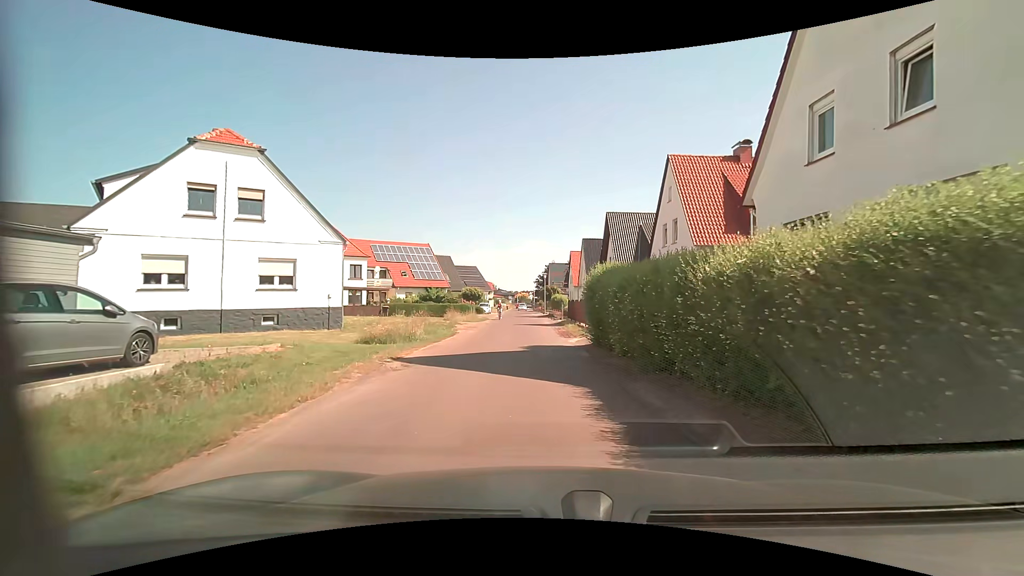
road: residential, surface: asphalt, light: Day
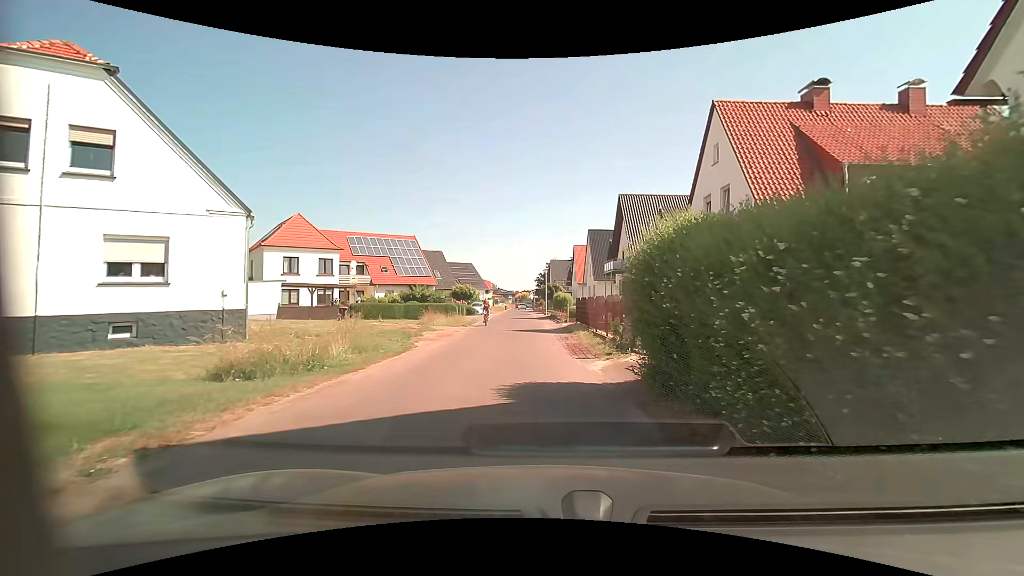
(0.0, +7.9) m; 0°
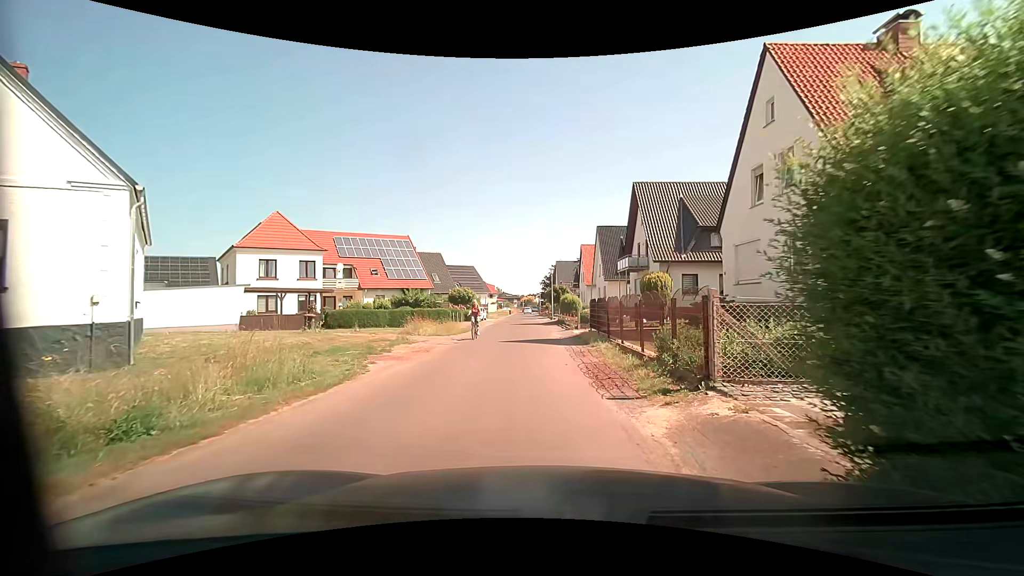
(0.0, +4.9) m; -1°
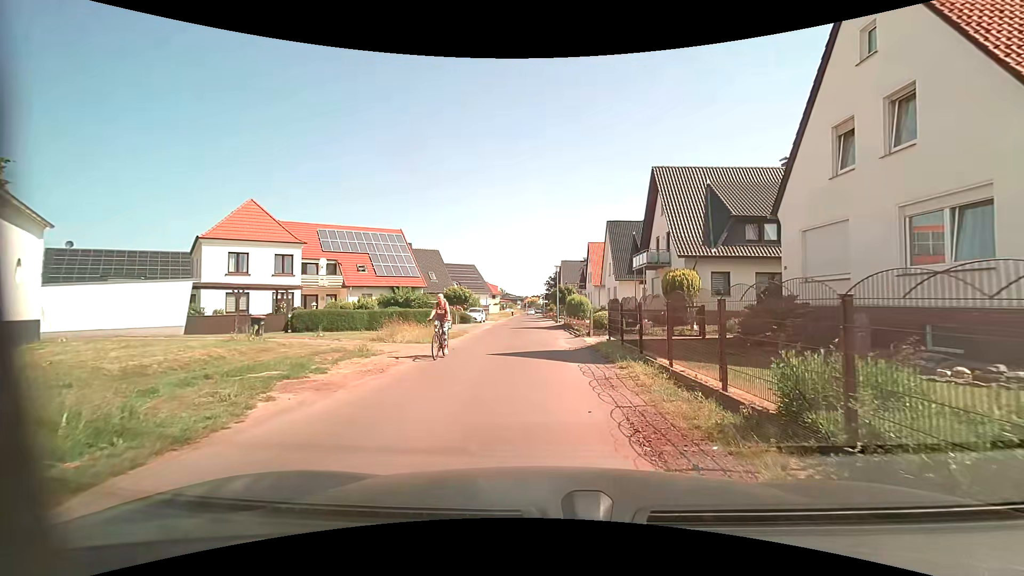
(0.0, +4.8) m; 0°
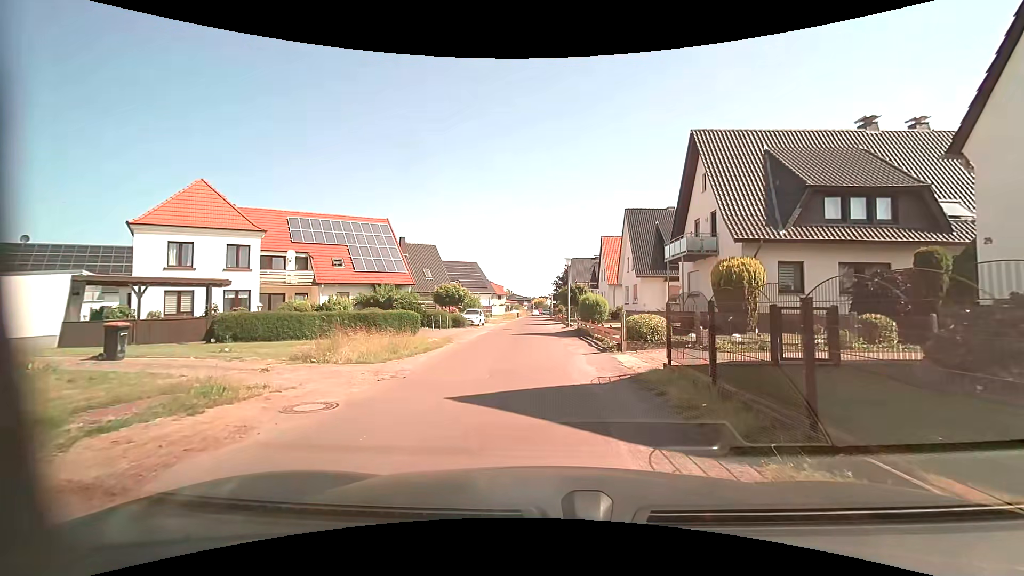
(0.0, +7.0) m; -2°
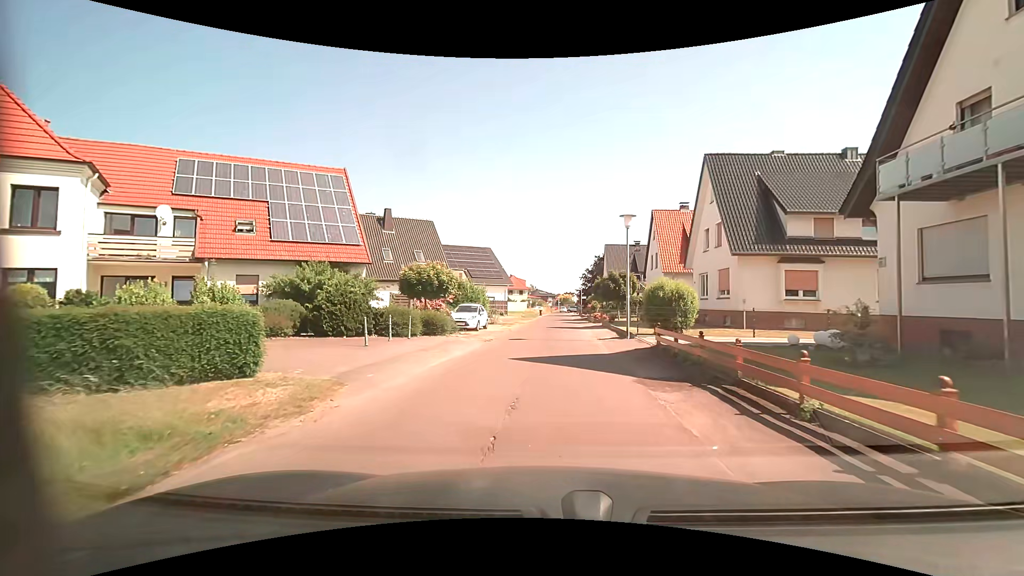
(-0.1, +15.5) m; -2°
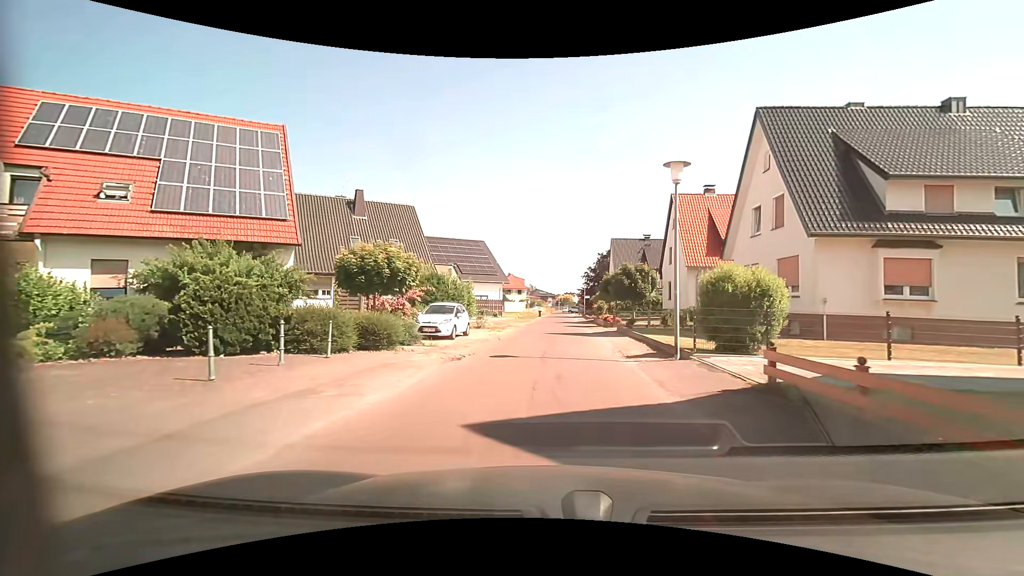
(0.0, +7.3) m; 0°
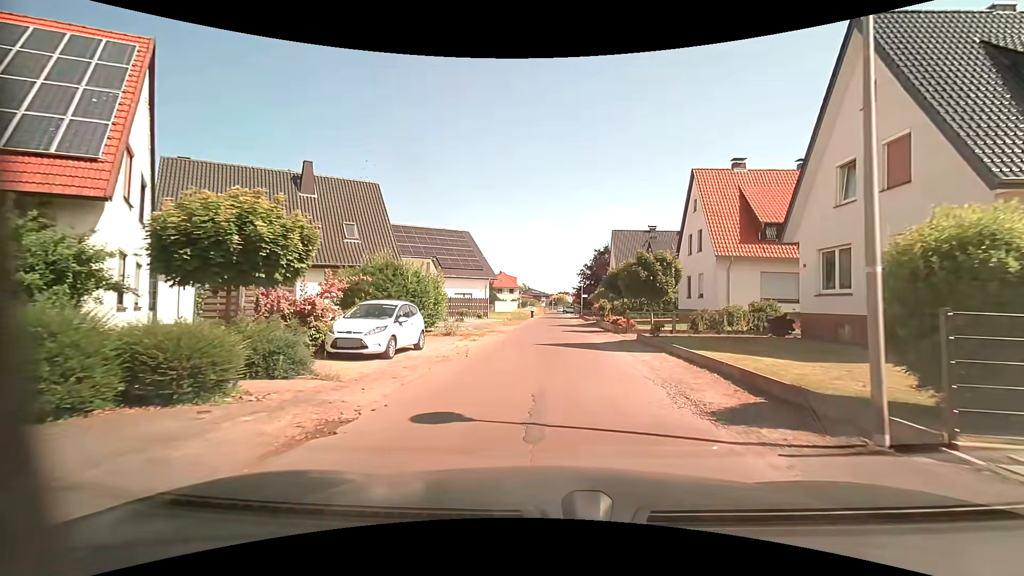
(0.0, +7.6) m; +1°
(0, +10) (+1, +20) (+1, +30) (+1, +40) (+1, +50) (+2, +60) (+2, +70) (+2, +80) (+2, +90) (+2, +100) m
